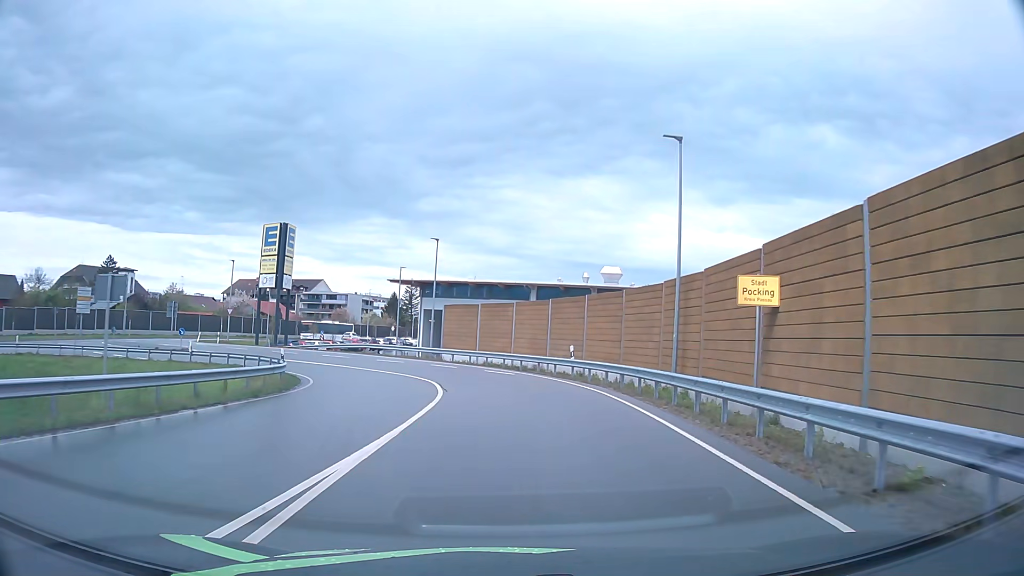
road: unclassified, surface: asphalt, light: Day
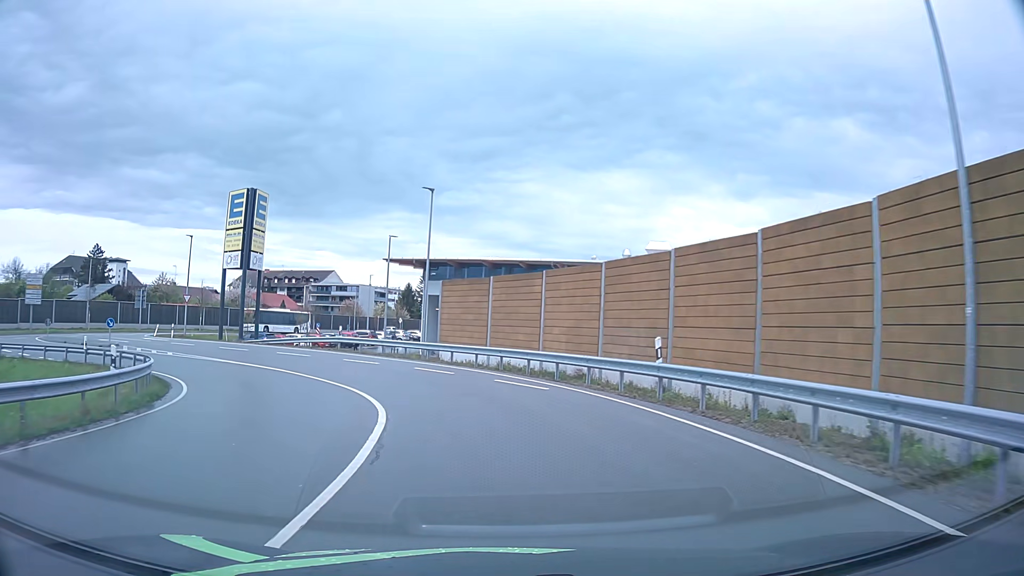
(0.0, +13.5) m; -2°
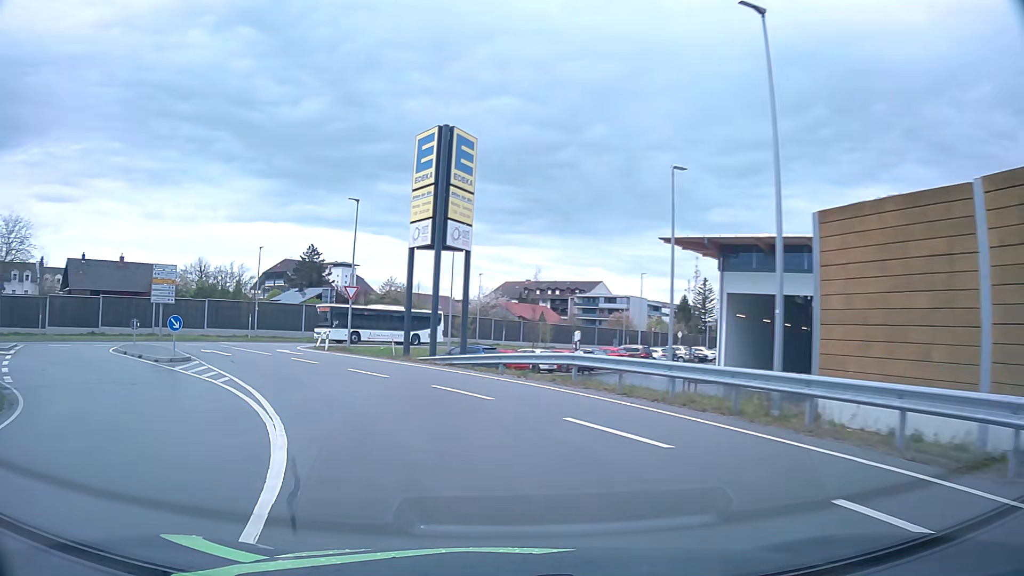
(-3.0, +19.2) m; -22°
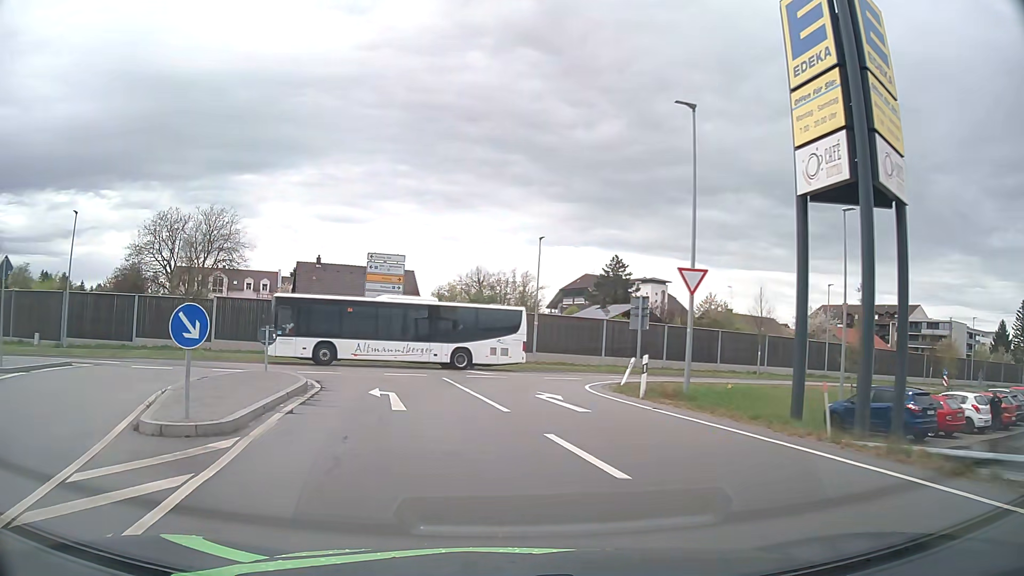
(-4.2, +17.2) m; -26°
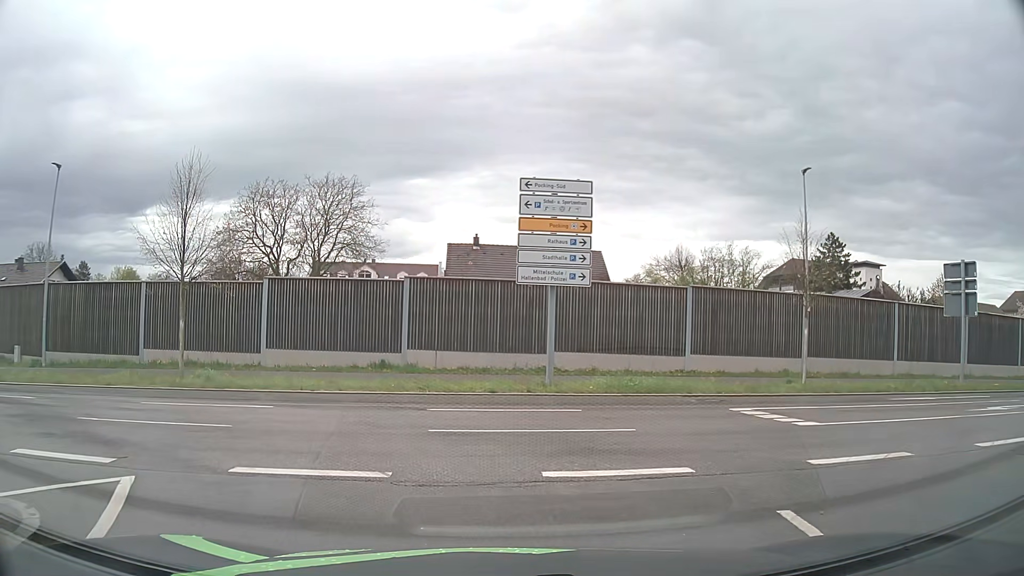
(-2.3, +16.5) m; -16°
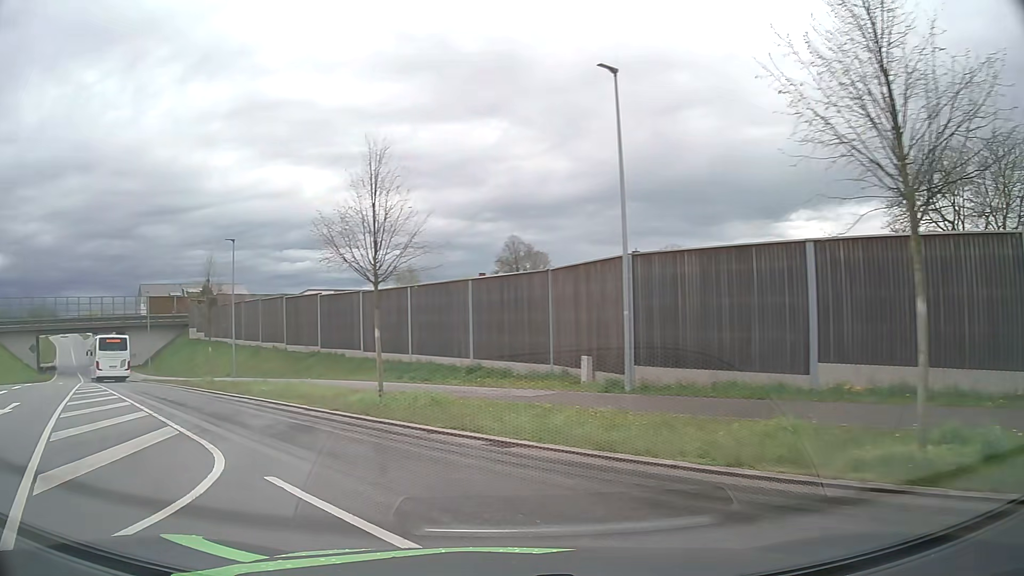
(-4.9, +11.2) m; -56°
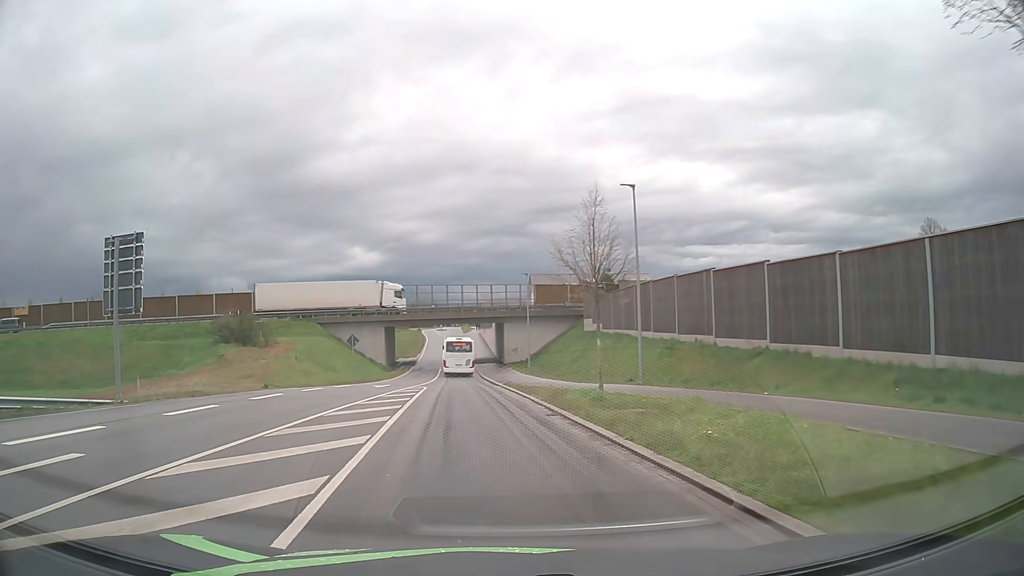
(-4.1, +12.5) m; -34°
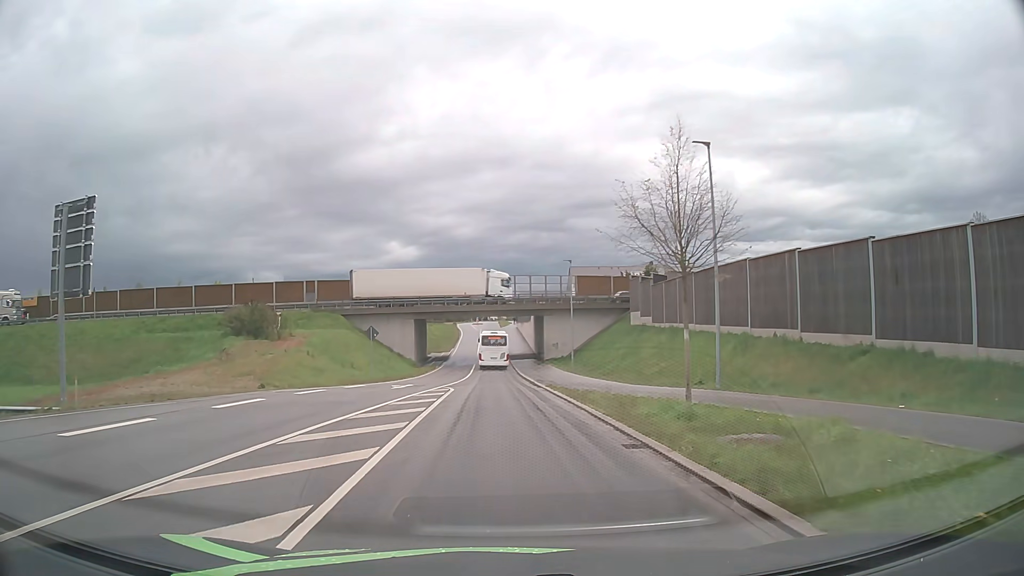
(-0.2, +5.6) m; -4°
